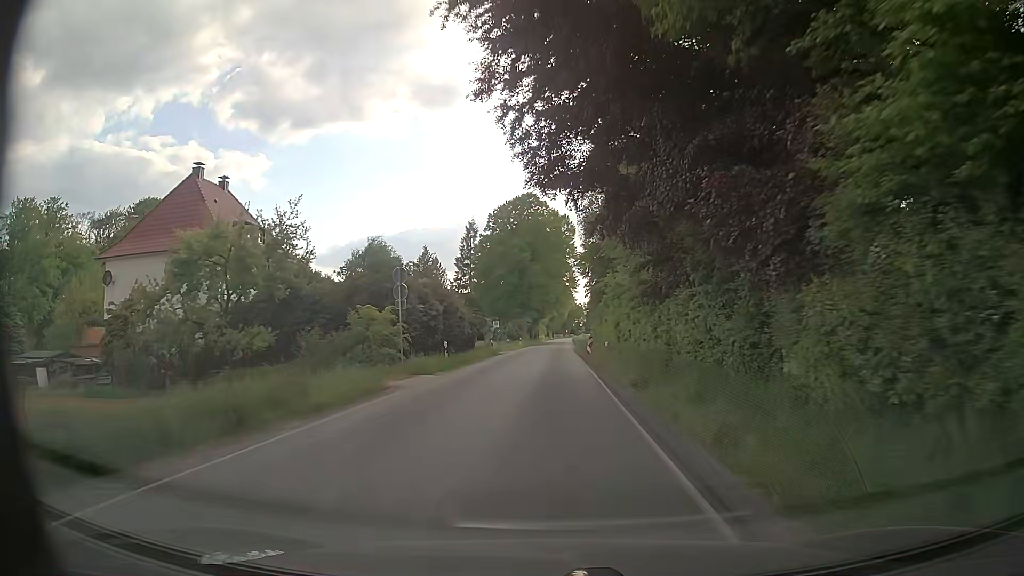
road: secondary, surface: asphalt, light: Day
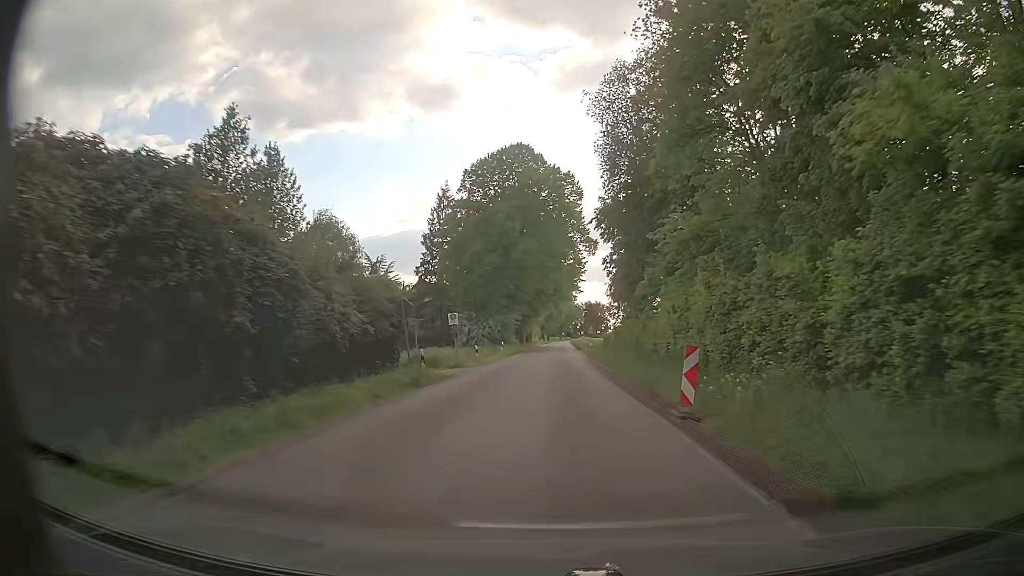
(-0.1, +27.4) m; +1°
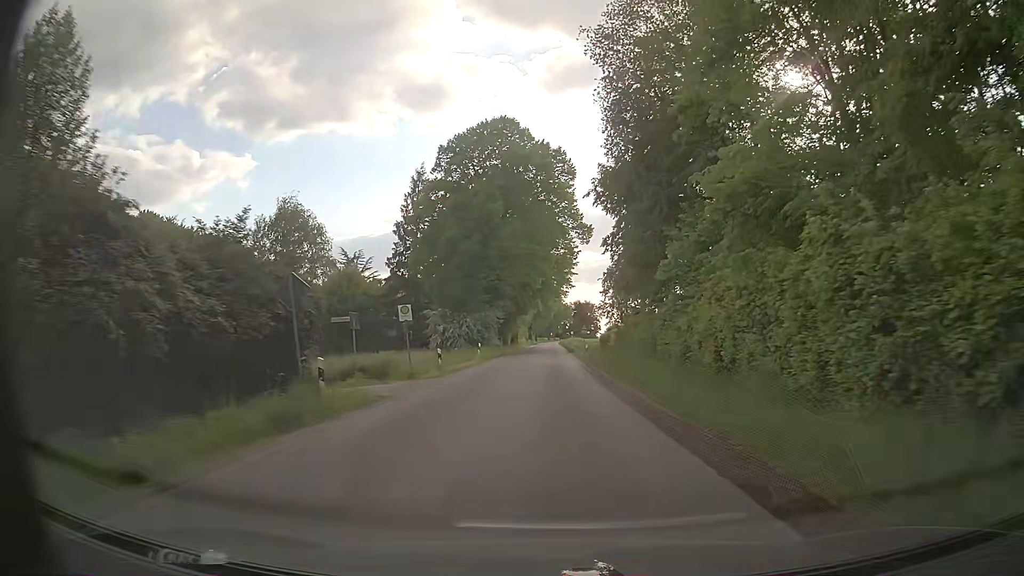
(+0.1, +9.4) m; +1°
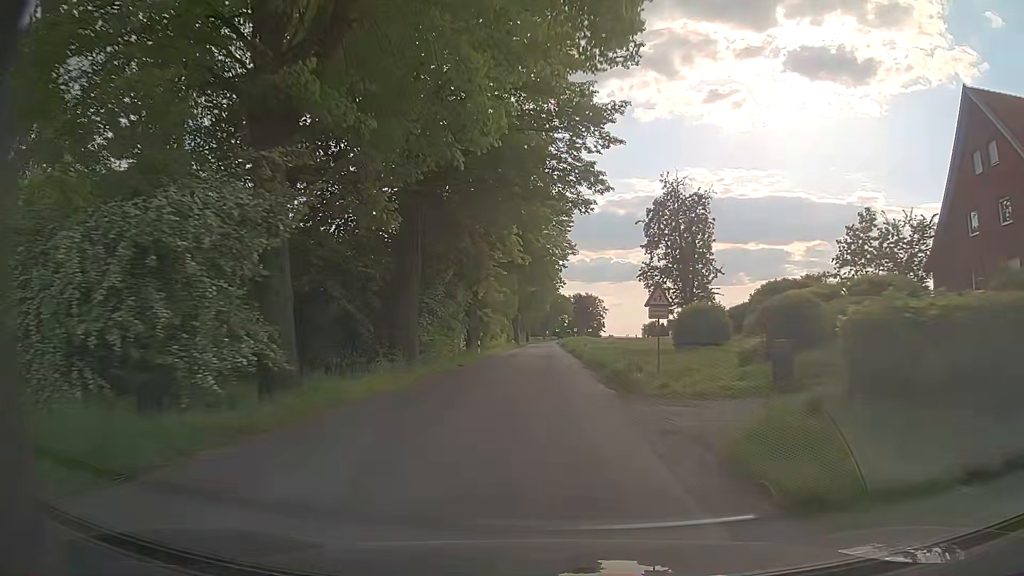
(+0.4, +49.4) m; +1°
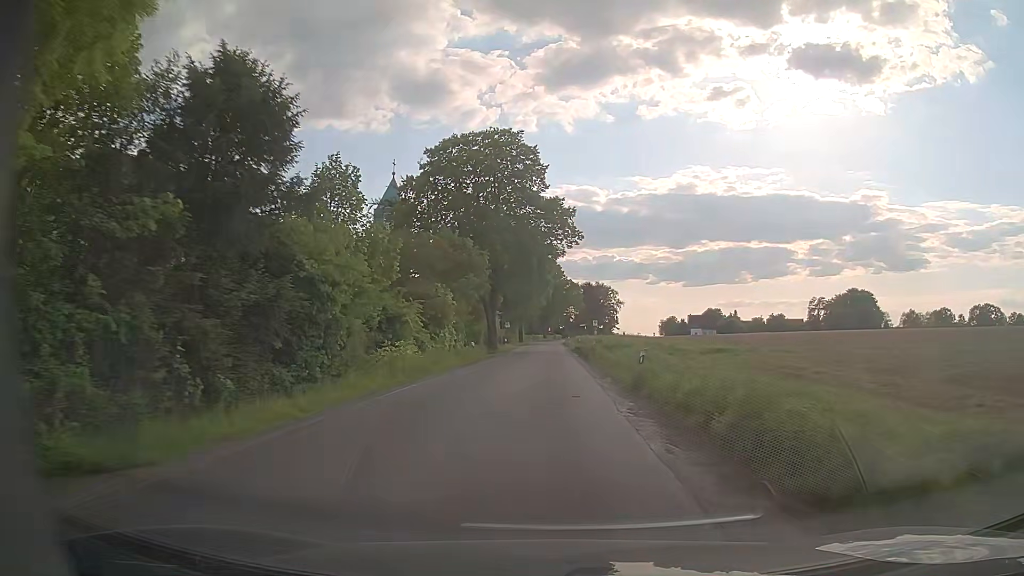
(-0.2, +49.1) m; -1°
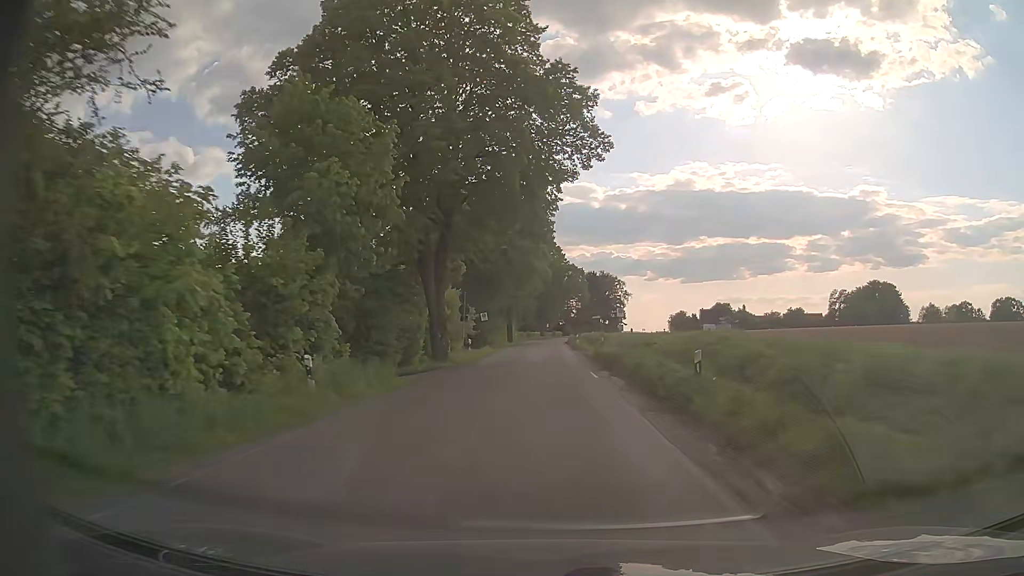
(+0.2, +28.5) m; +1°
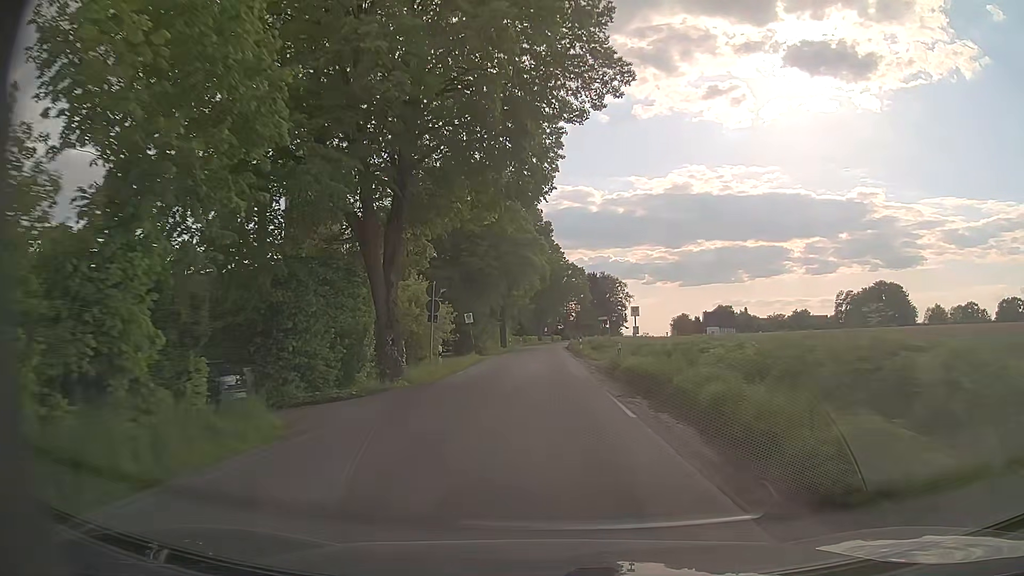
(0.0, +9.3) m; 0°
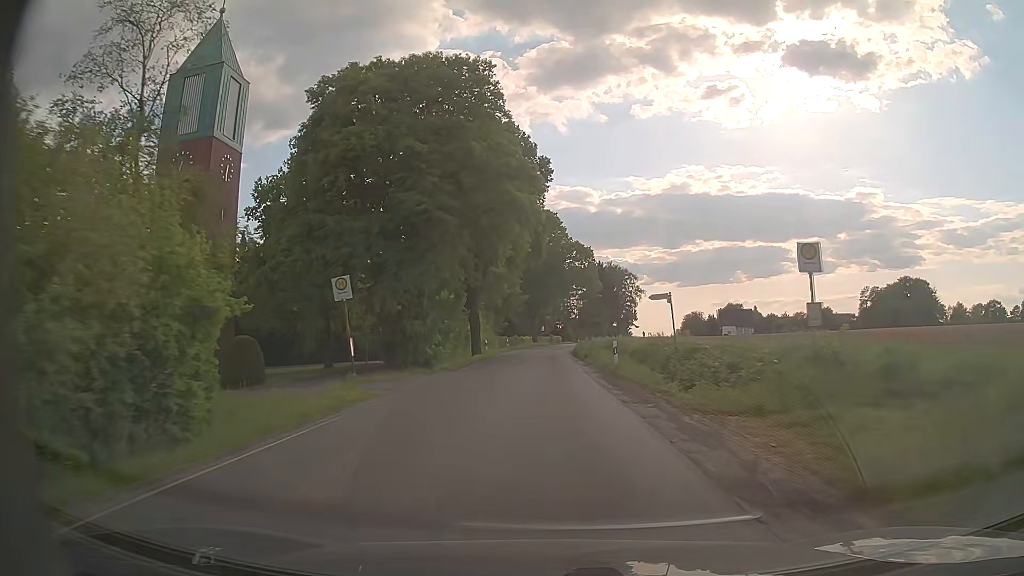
(+0.2, +27.7) m; +1°
(0, +10) (0, +20) (0, +30) (0, +40) (0, +50) (0, +60) (0, +70) (+1, +80) (+2, +90) (+4, +100) m
